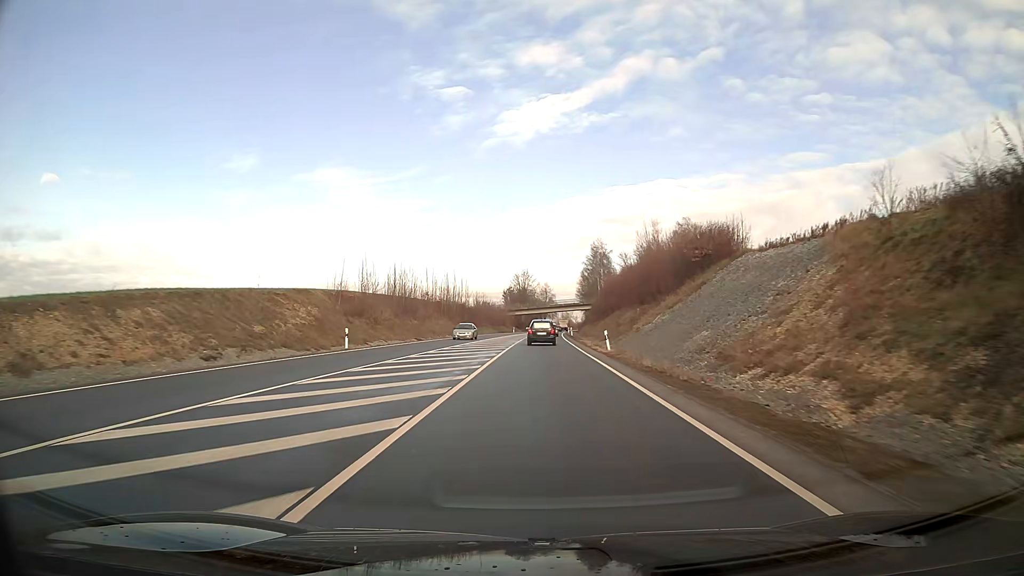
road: primary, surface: asphalt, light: Day
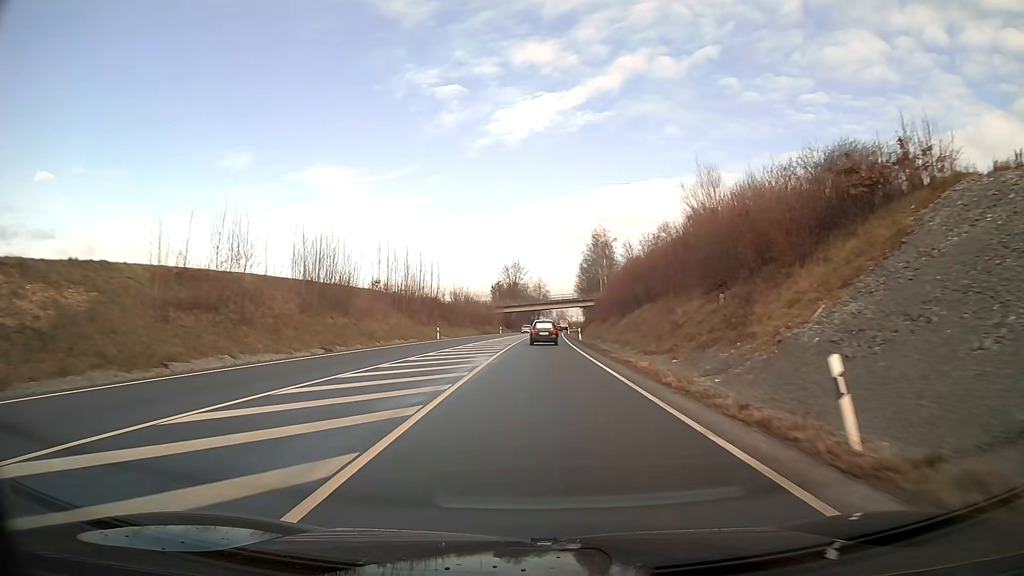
(+0.1, +26.3) m; +1°
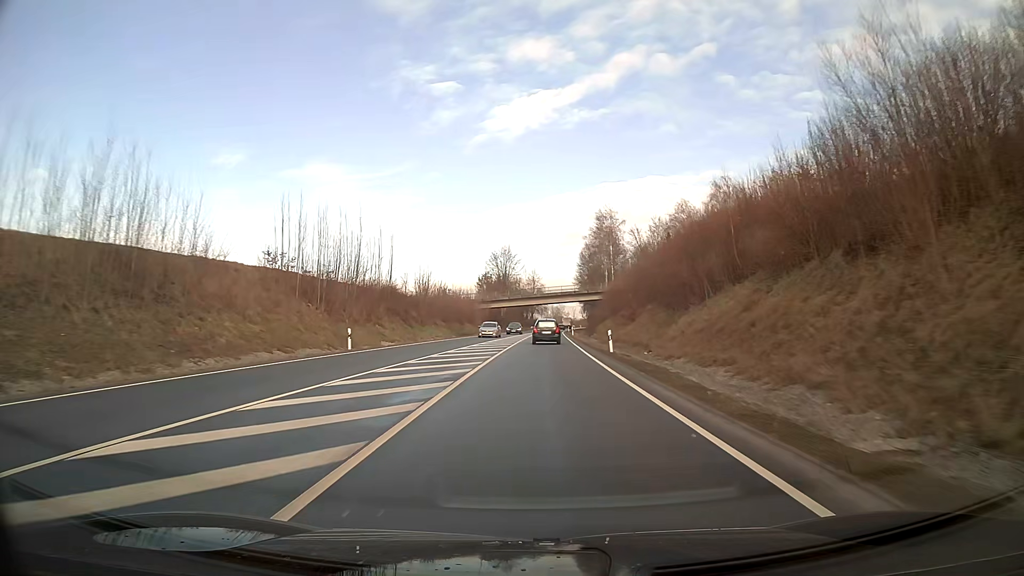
(+0.1, +26.7) m; +1°
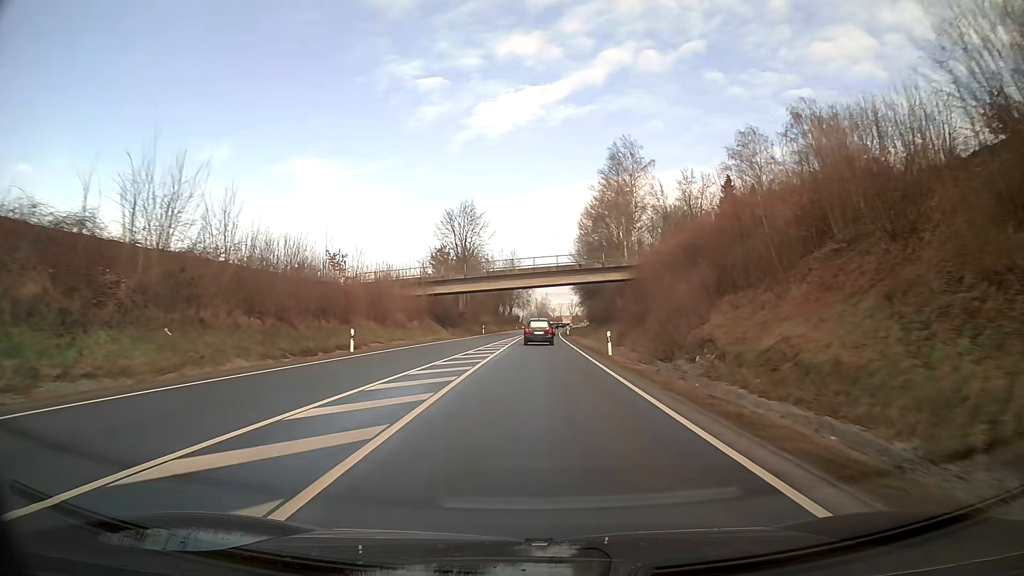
(+0.7, +53.1) m; +1°
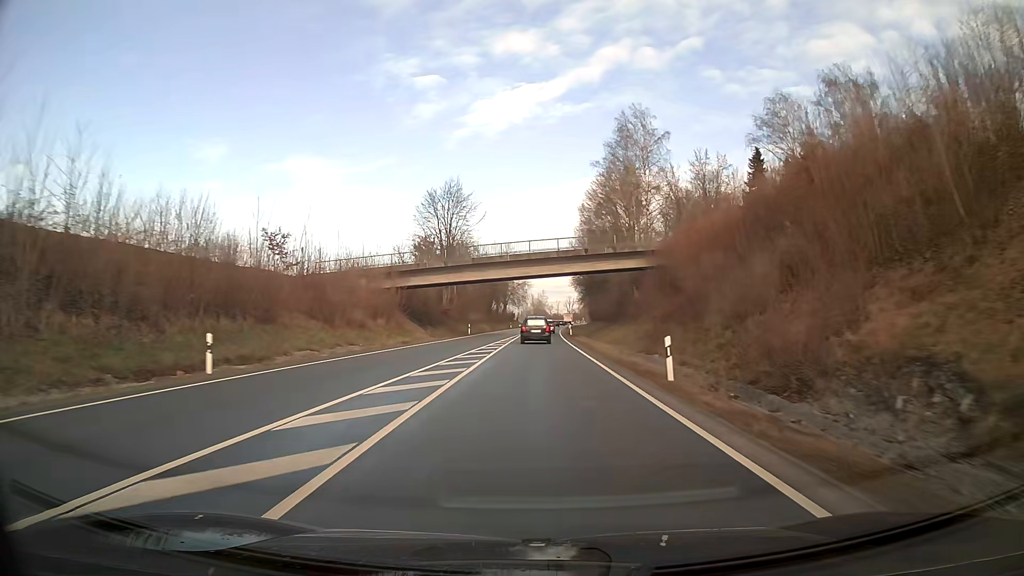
(0.0, +13.1) m; 0°
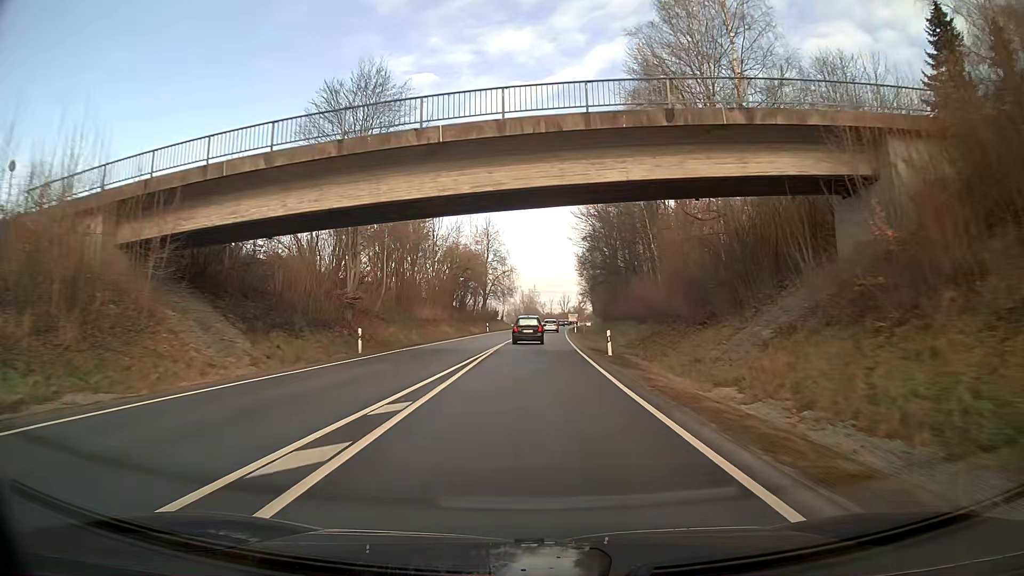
(+0.3, +38.6) m; +1°
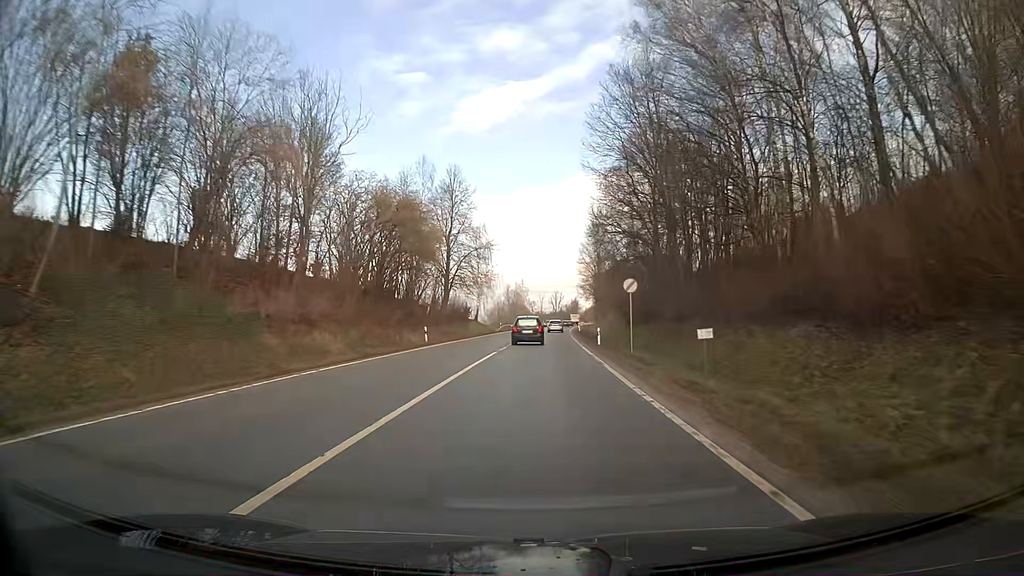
(-0.3, +37.8) m; 0°
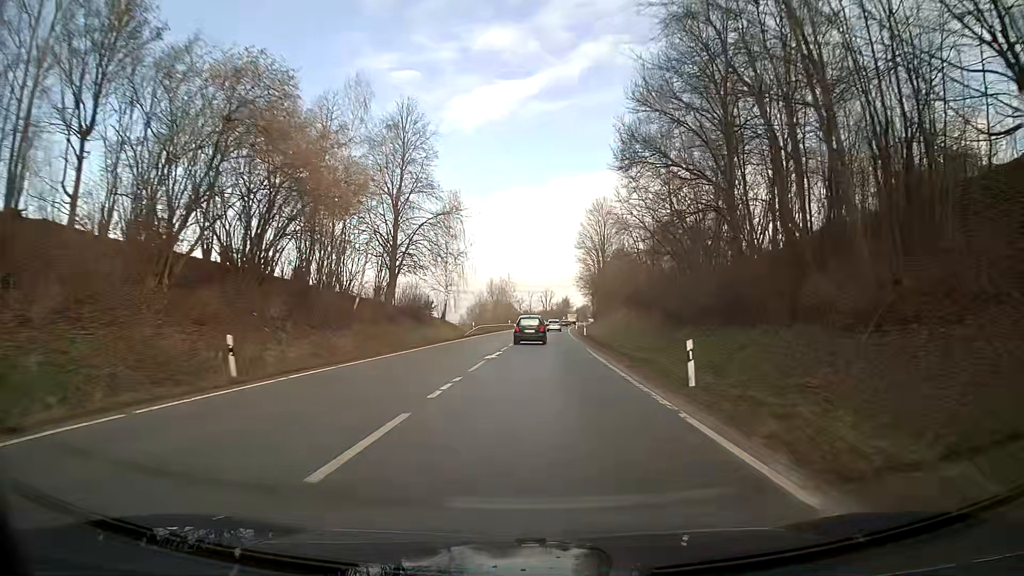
(+0.4, +24.9) m; +1°
